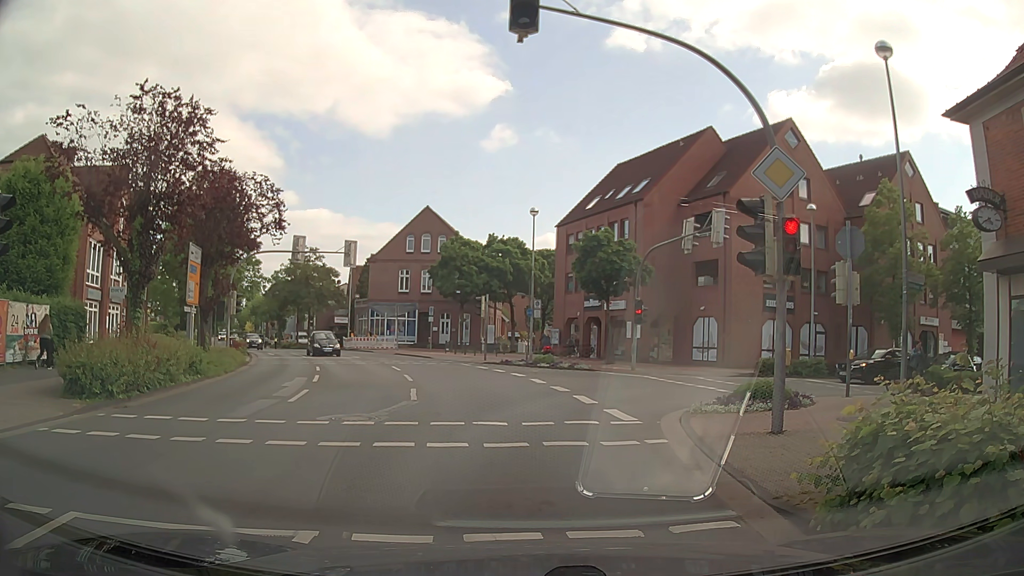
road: tertiary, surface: asphalt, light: Day
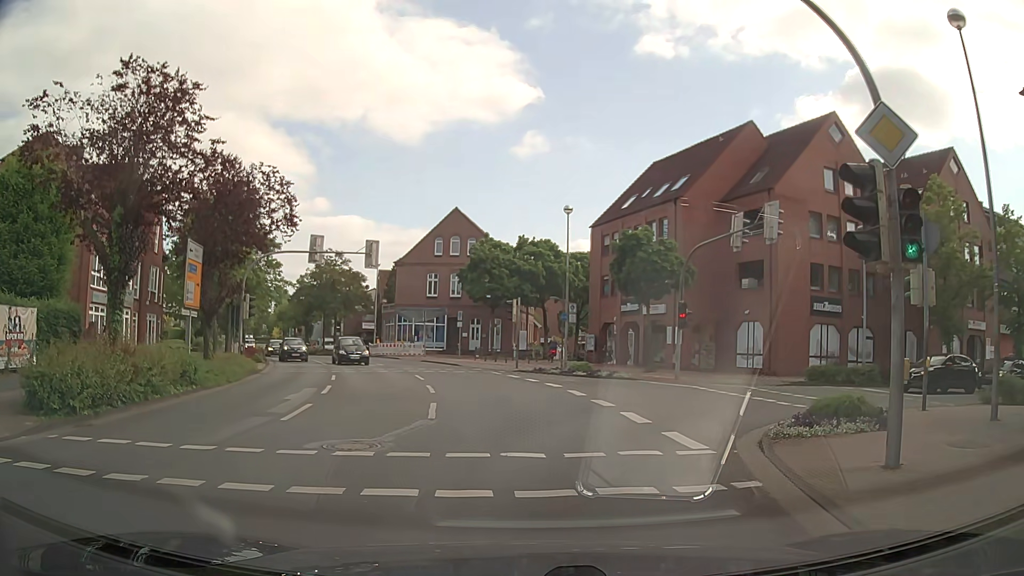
(-0.1, +2.5) m; -1°
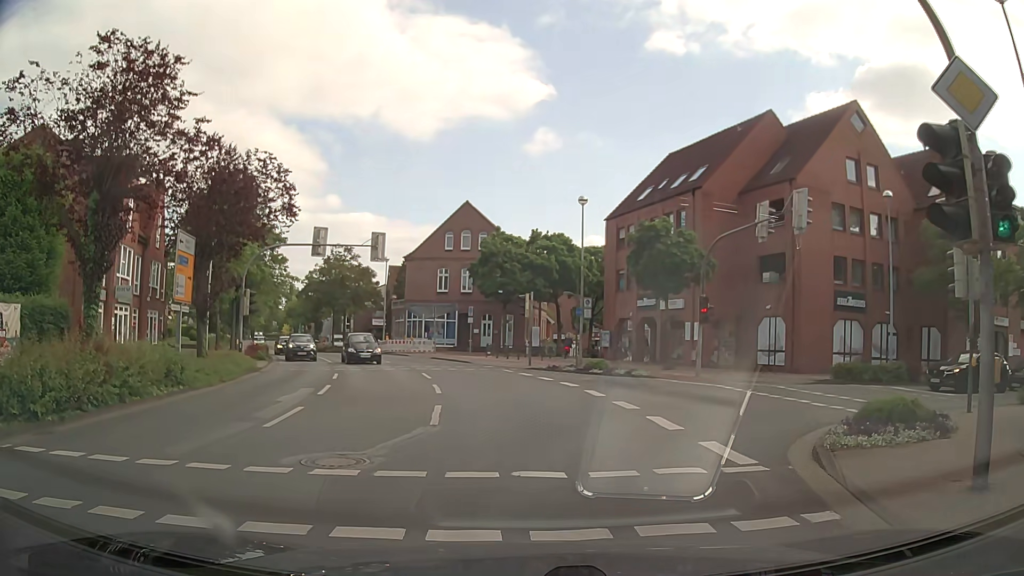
(0.0, +1.5) m; -1°
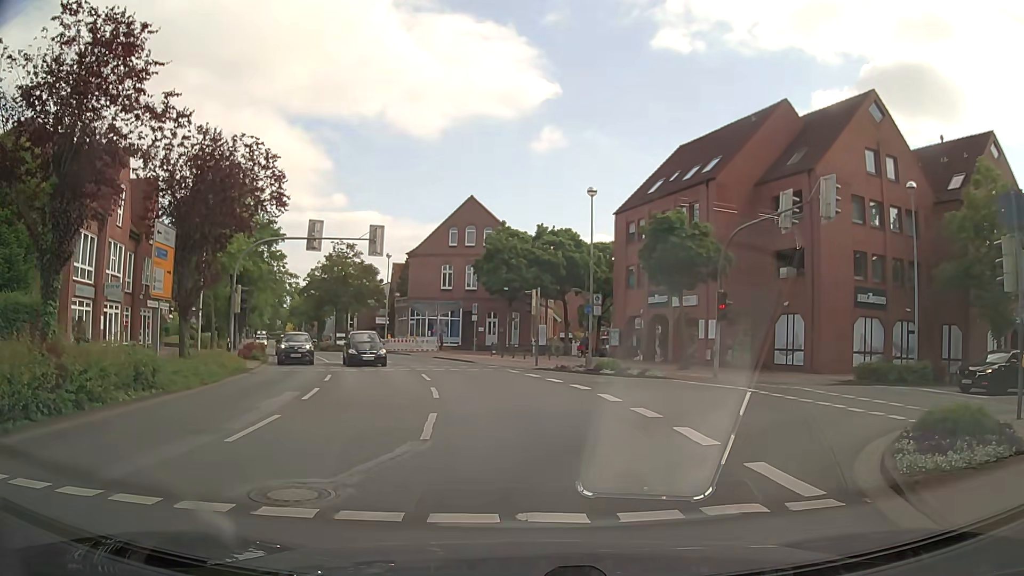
(-0.1, +1.7) m; -2°
(+2, +10) (+9, +16) (+19, +18) (+29, +21) (+38, +24) (+47, +28) (+56, +32) (+66, +36) (+75, +40) (+84, +43) m
